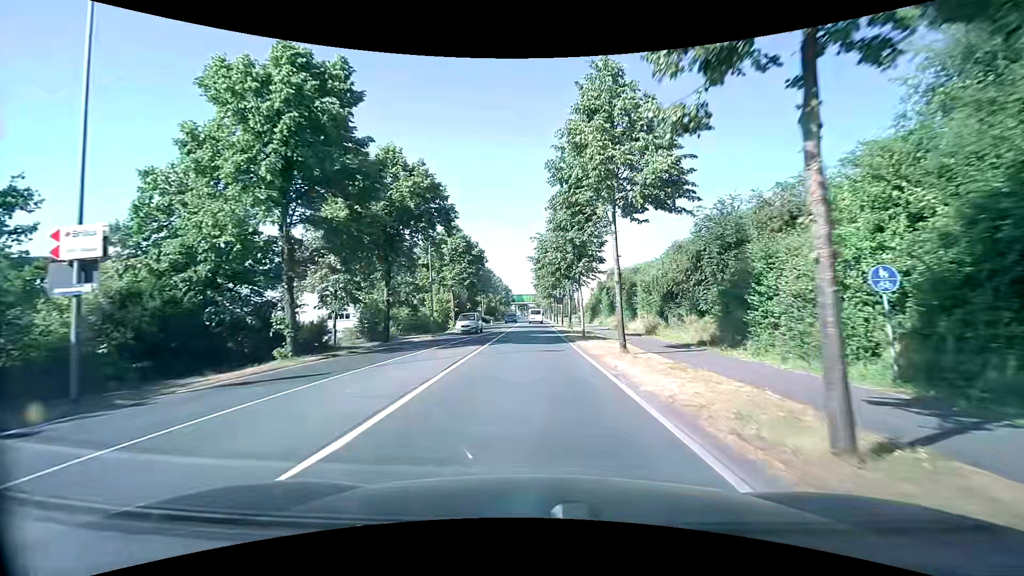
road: secondary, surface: asphalt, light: Day
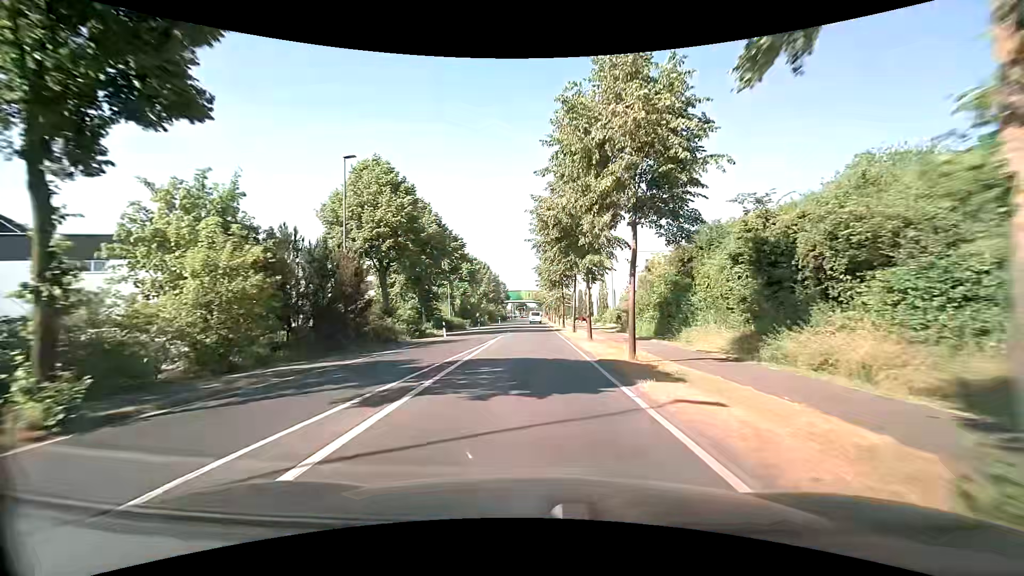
(-0.2, +39.4) m; 0°
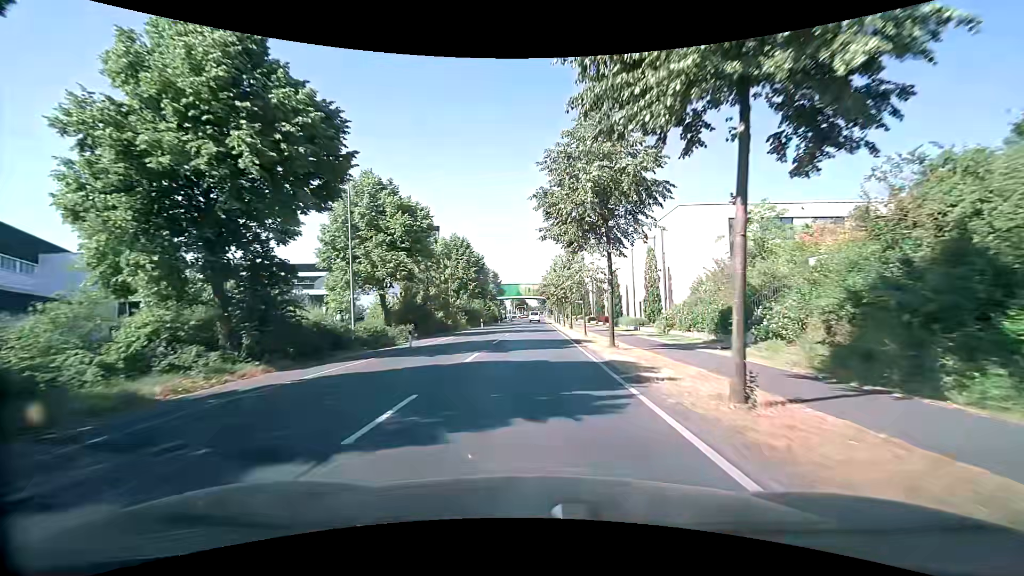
(0.0, +32.3) m; 0°
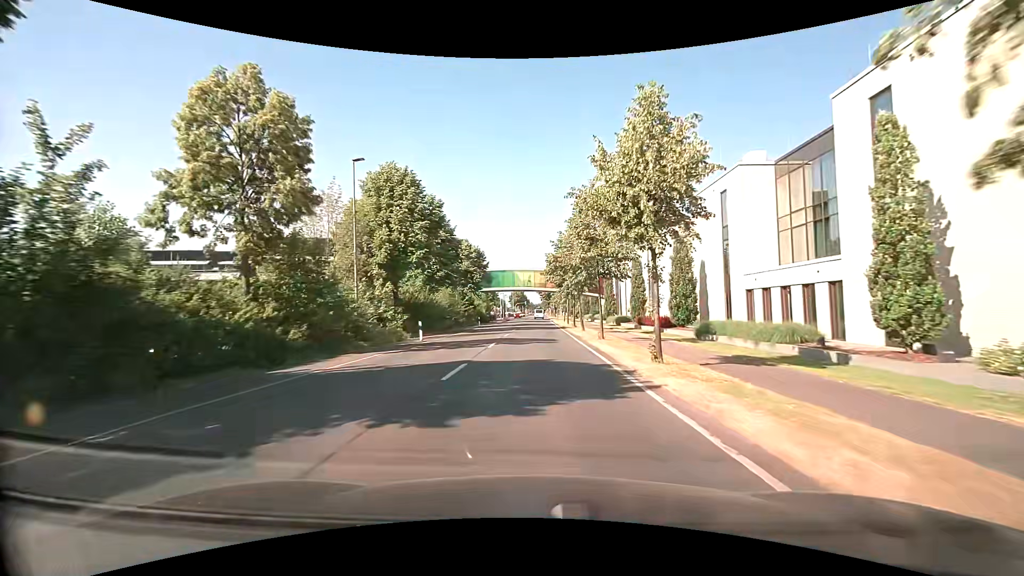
(-0.2, +31.5) m; 0°
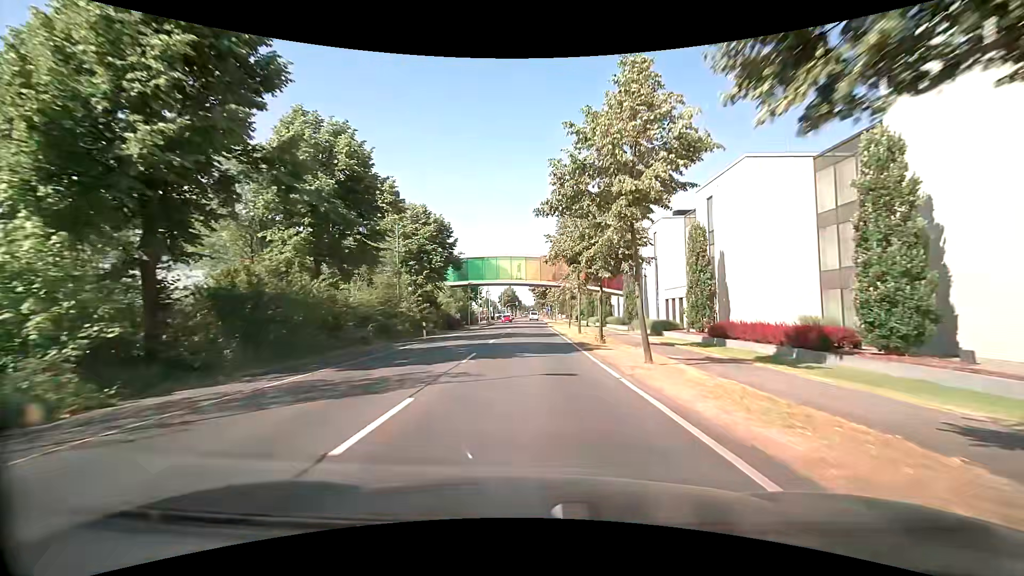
(0.0, +23.3) m; 0°
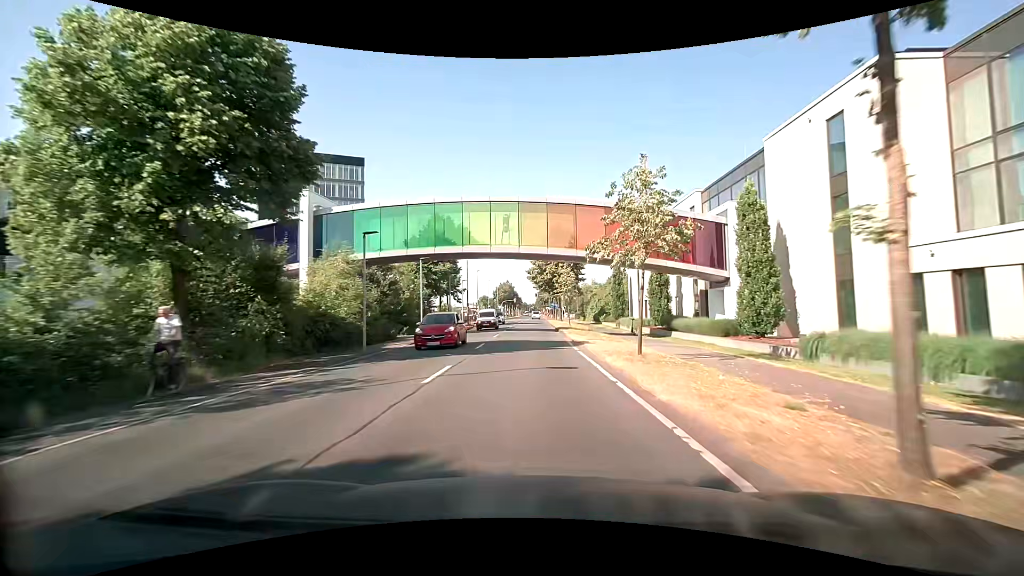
(0.0, +31.5) m; 0°
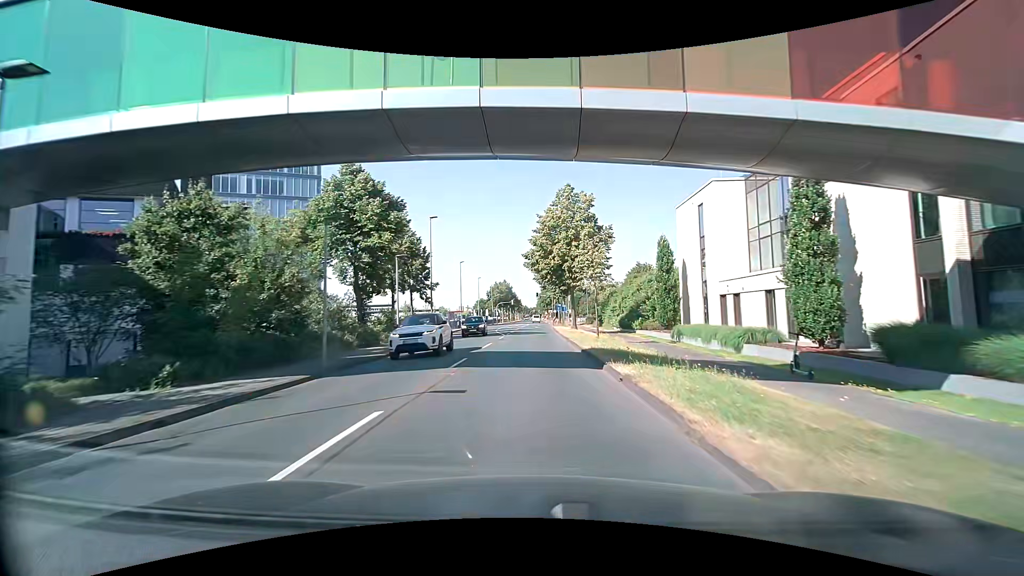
(0.0, +23.6) m; 0°
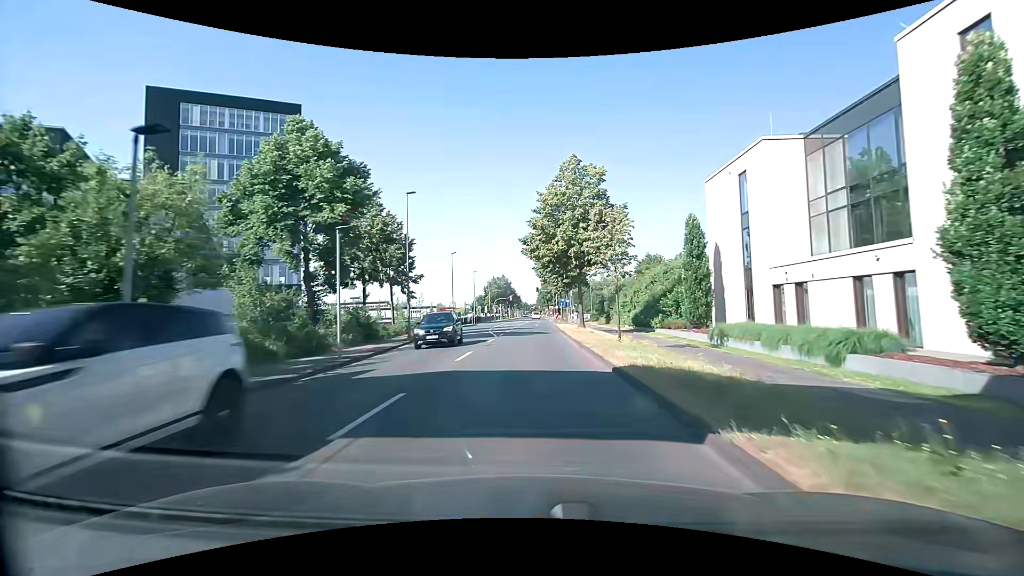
(0.0, +7.7) m; 0°
(0, +10) (0, +20) (0, +30) (0, +40) (0, +50) (0, +60) (0, +70) (+1, +80) (+1, +90) (+1, +100) m
